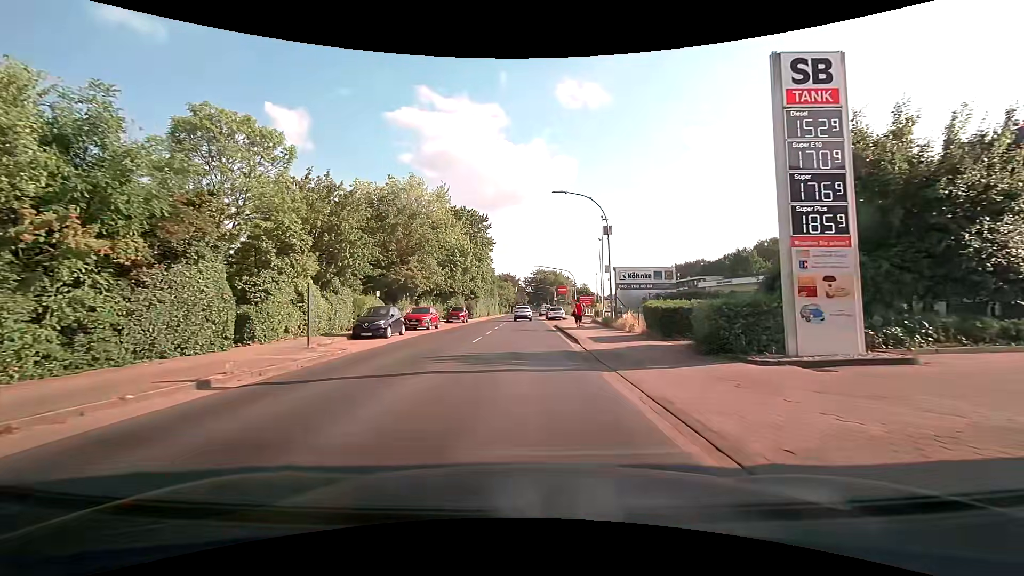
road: secondary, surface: asphalt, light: Day
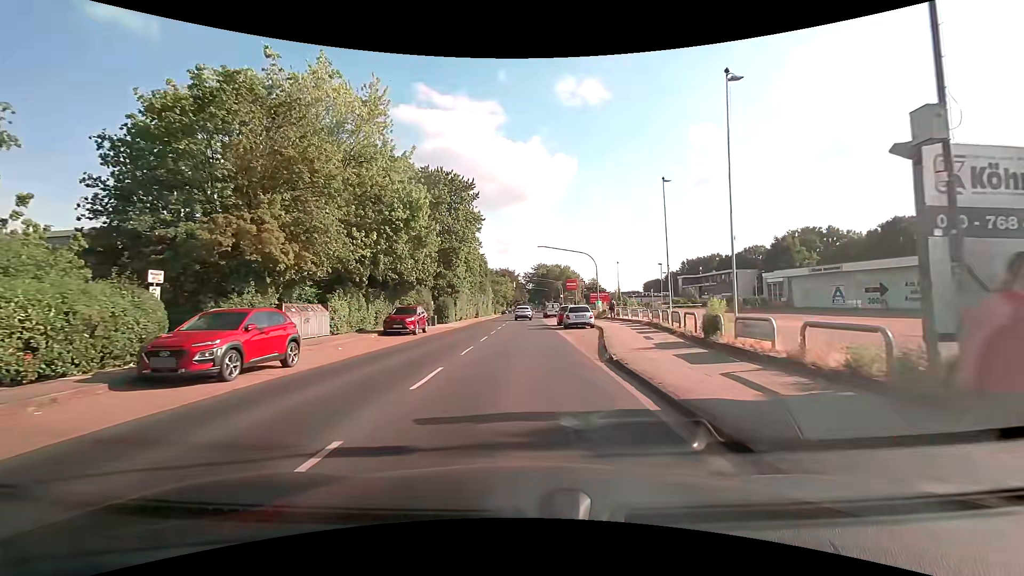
(0.0, +22.4) m; -1°
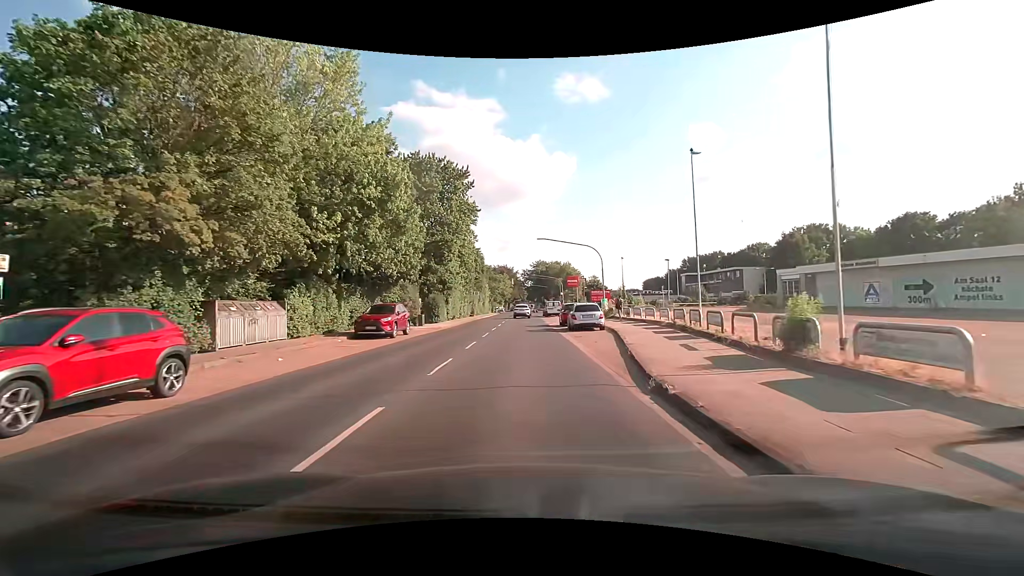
(0.0, +4.5) m; +1°
(0, +10) (0, +20) (0, +30) (0, +40) (0, +50) (0, +60) (0, +70) (0, +80) (0, +90) (0, +100) m
